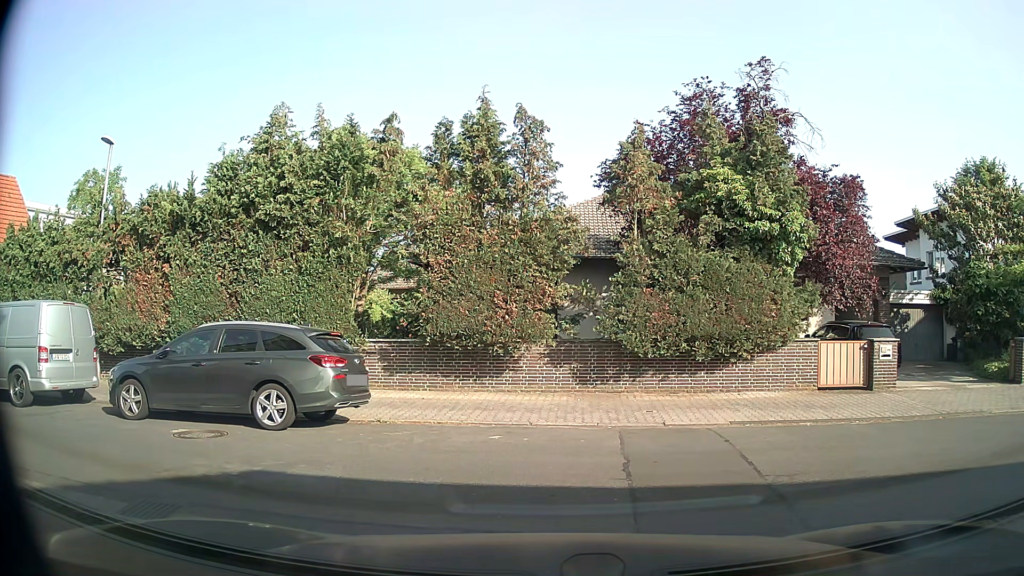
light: Day
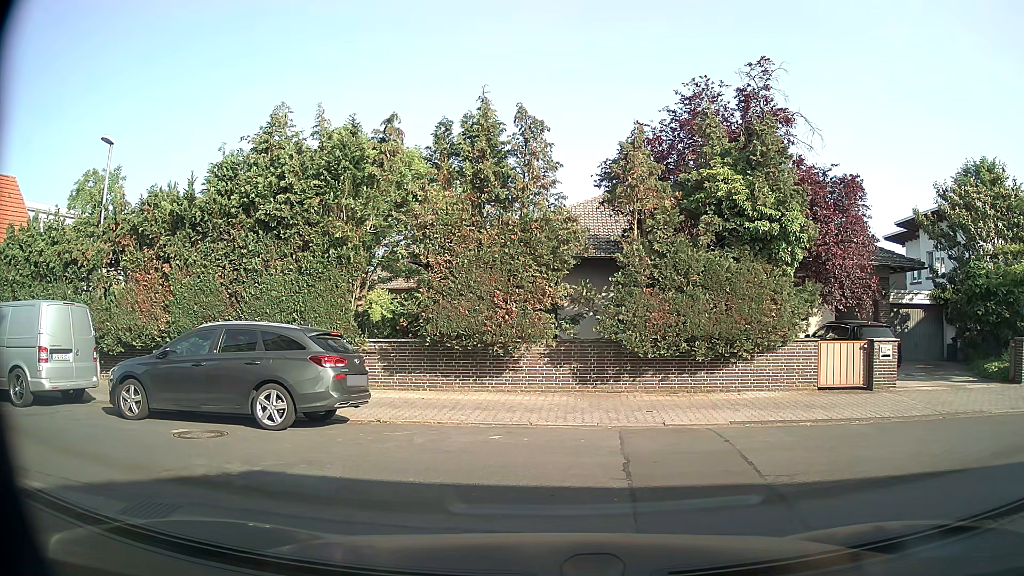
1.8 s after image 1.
(0.0, 0.0) m; 0°
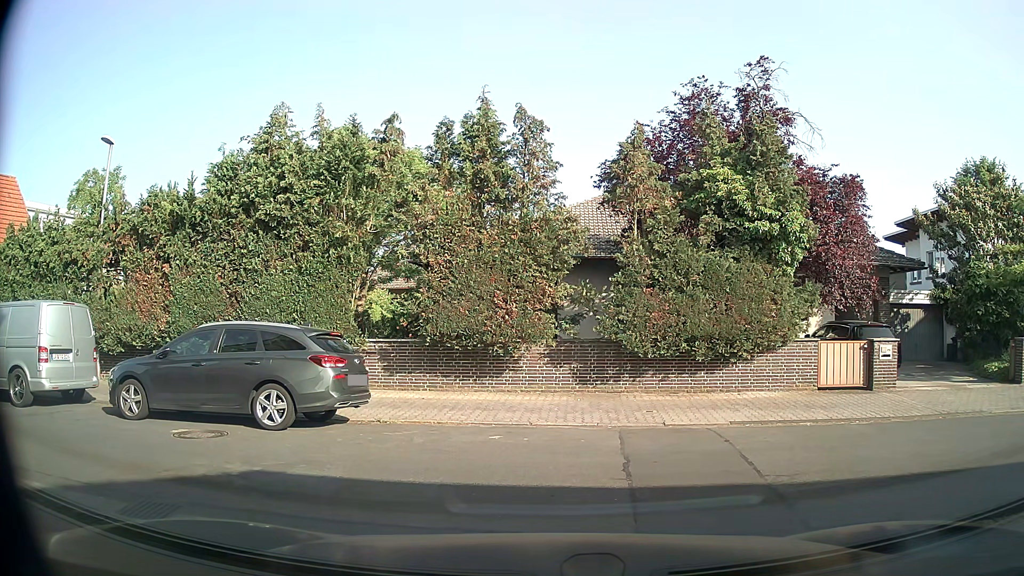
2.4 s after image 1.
(0.0, 0.0) m; 0°
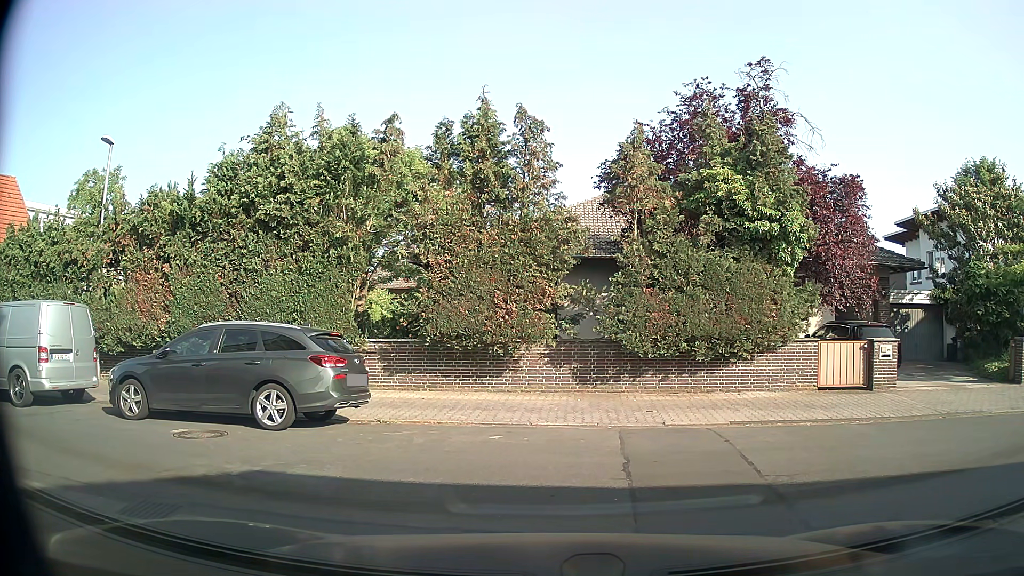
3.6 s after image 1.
(0.0, 0.0) m; 0°
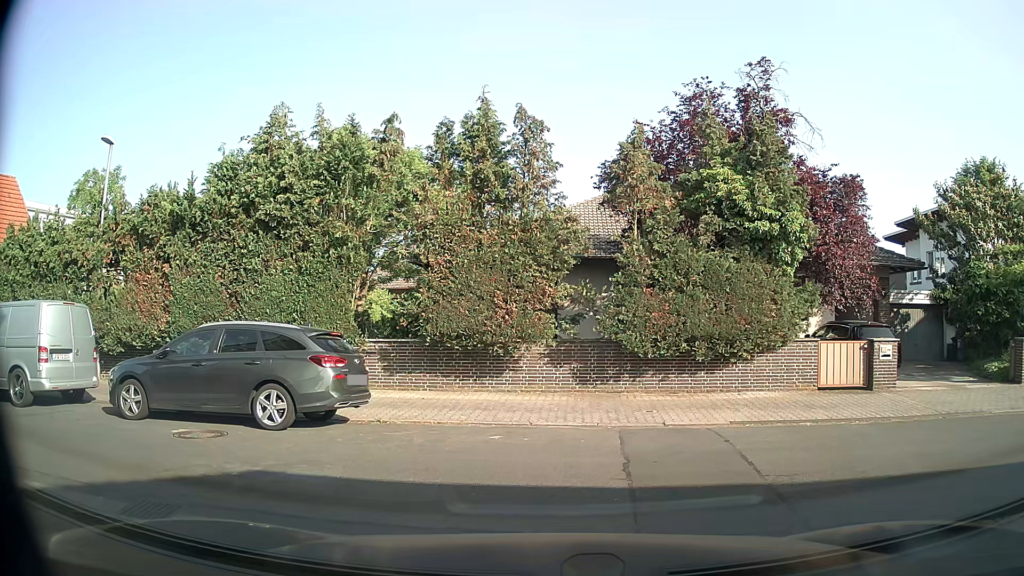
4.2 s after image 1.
(0.0, 0.0) m; 0°
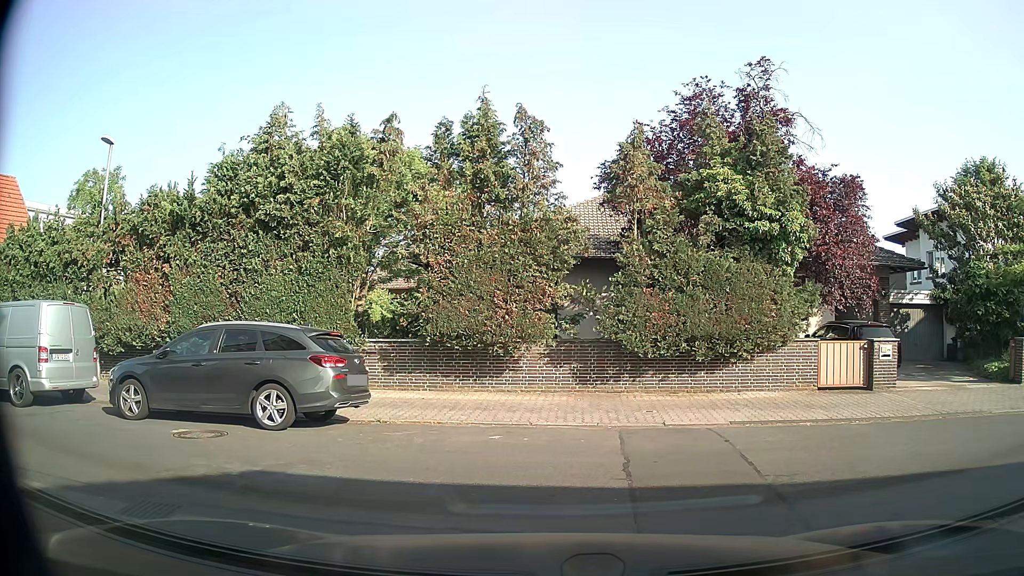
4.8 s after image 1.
(0.0, 0.0) m; 0°
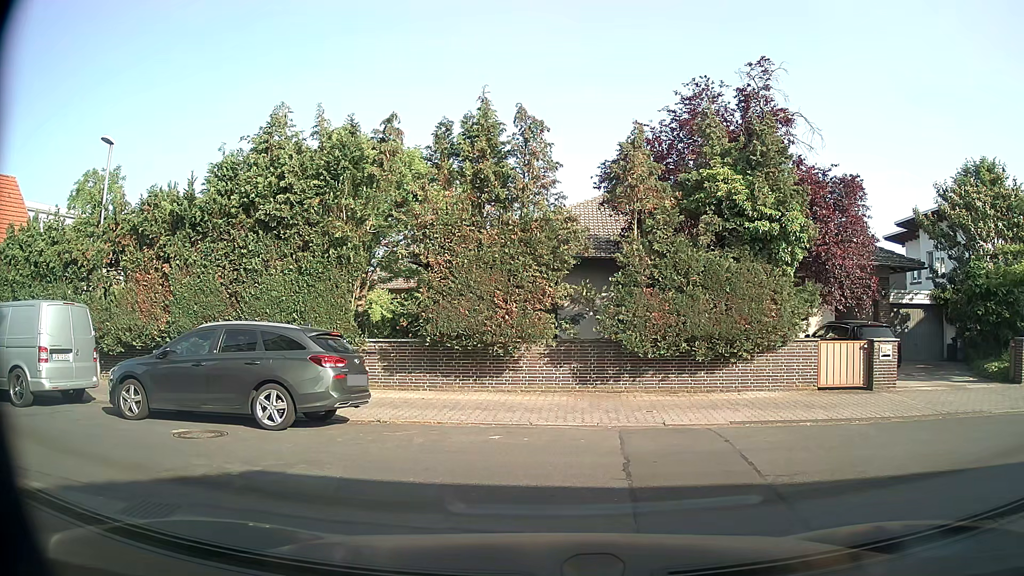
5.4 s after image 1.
(0.0, 0.0) m; 0°
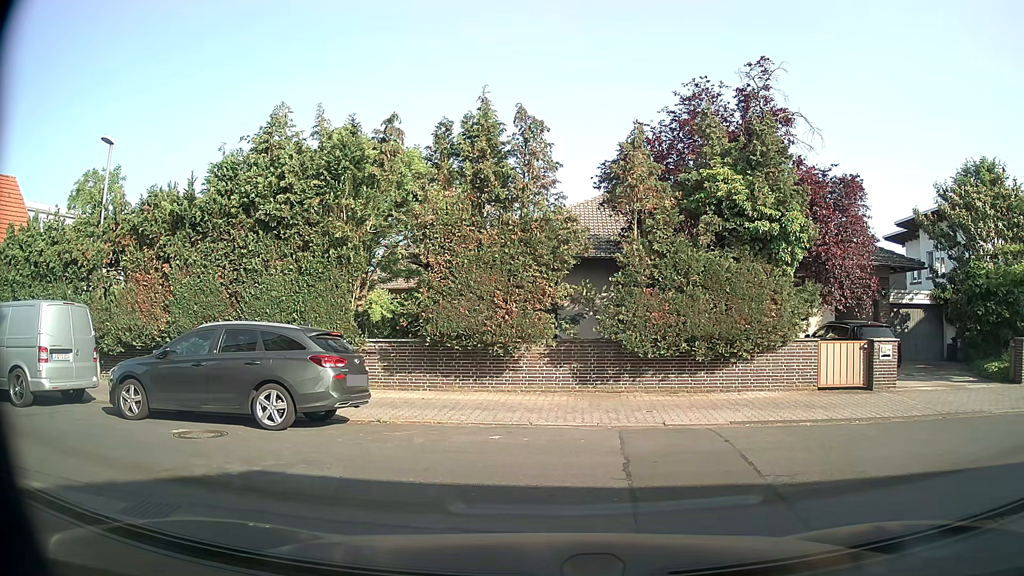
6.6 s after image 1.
(0.0, 0.0) m; 0°
